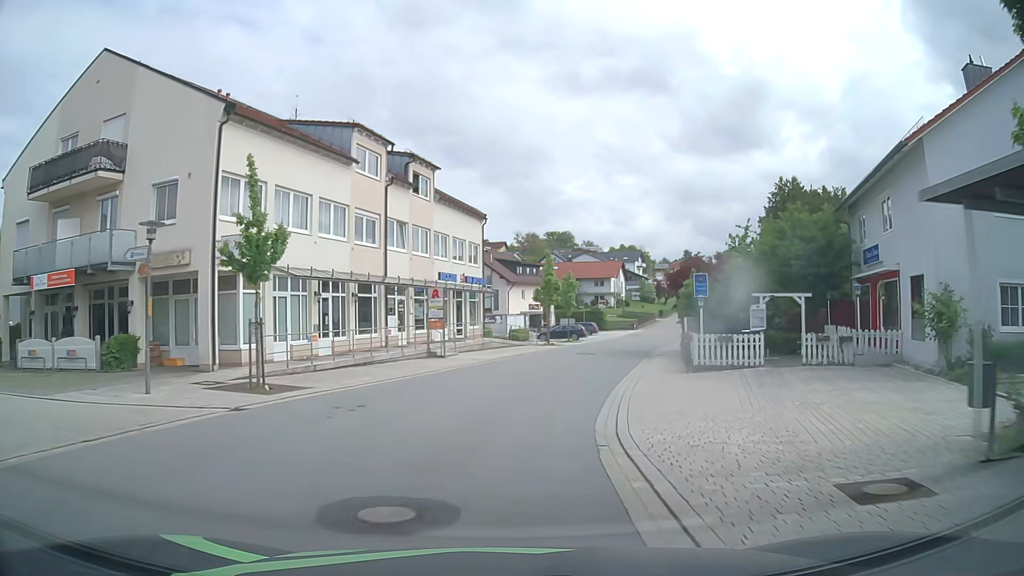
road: tertiary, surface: asphalt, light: Day
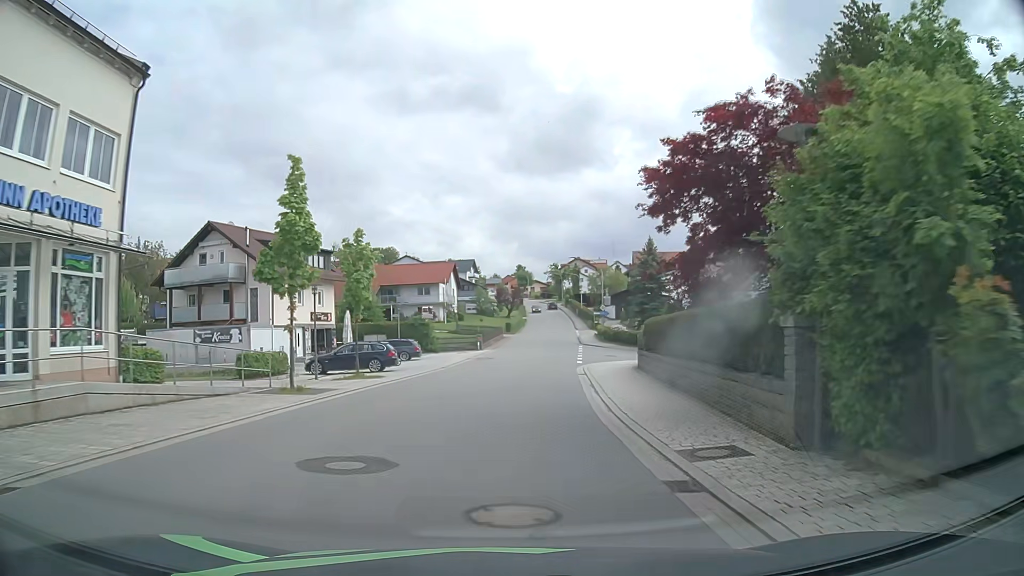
(+3.4, +28.1) m; +14°
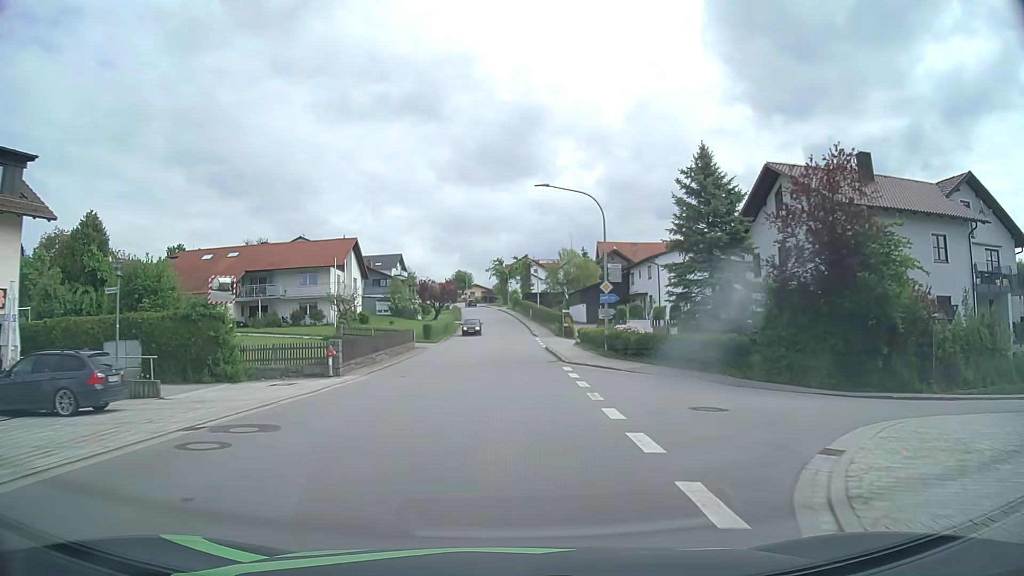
(+1.5, +30.3) m; +5°
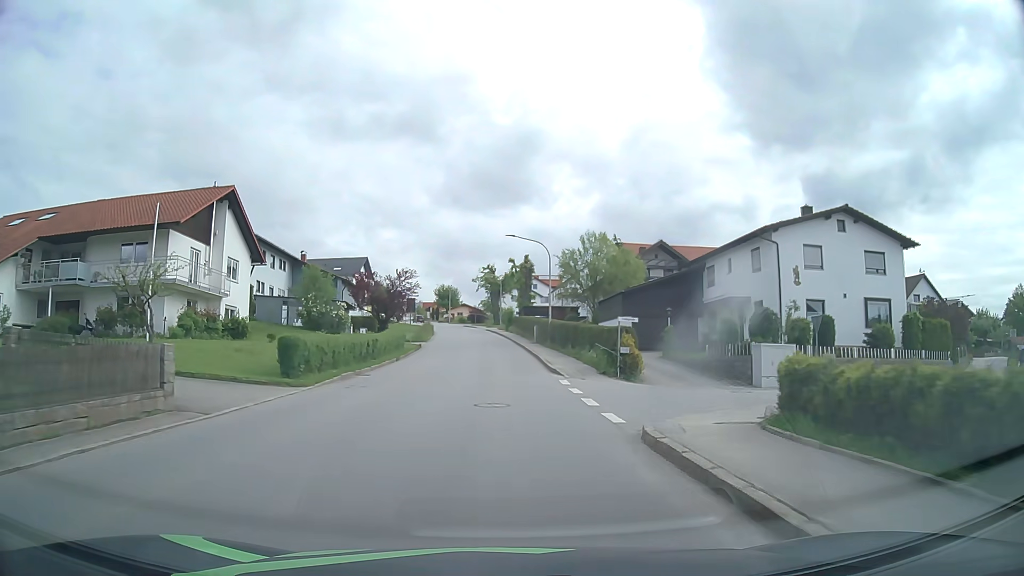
(+0.2, +30.3) m; +1°
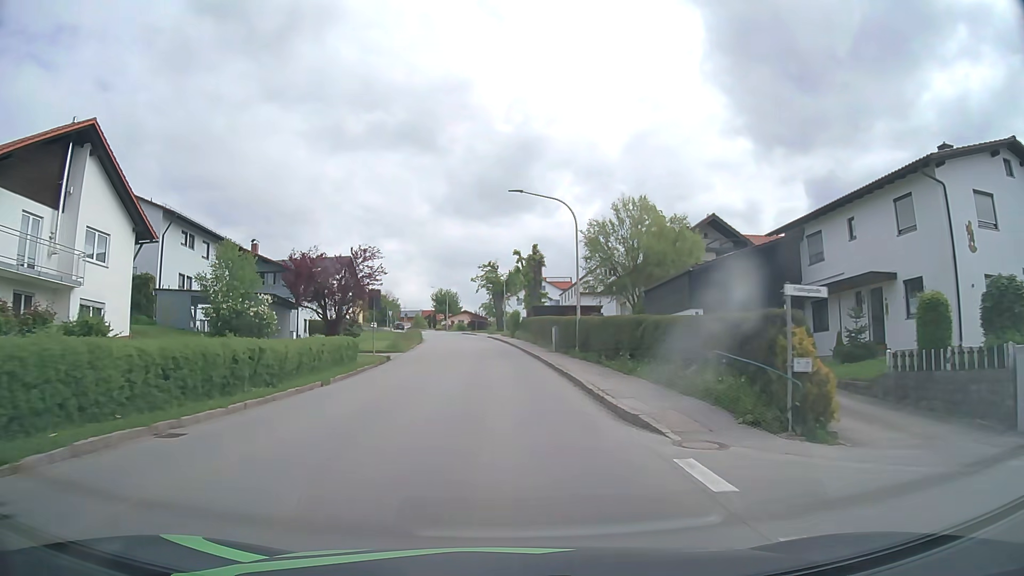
(0.0, +14.9) m; 0°
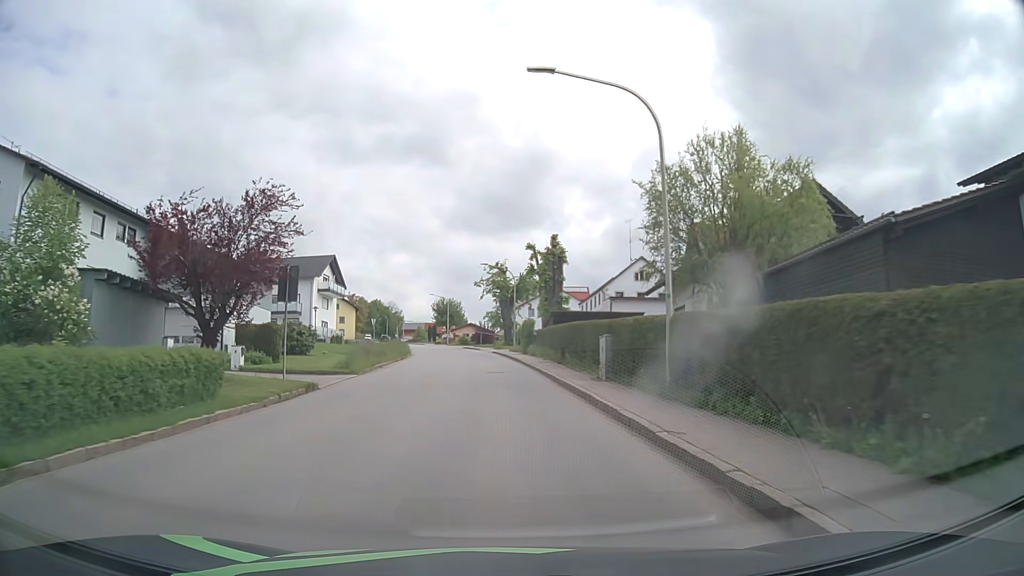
(-0.1, +14.8) m; 0°
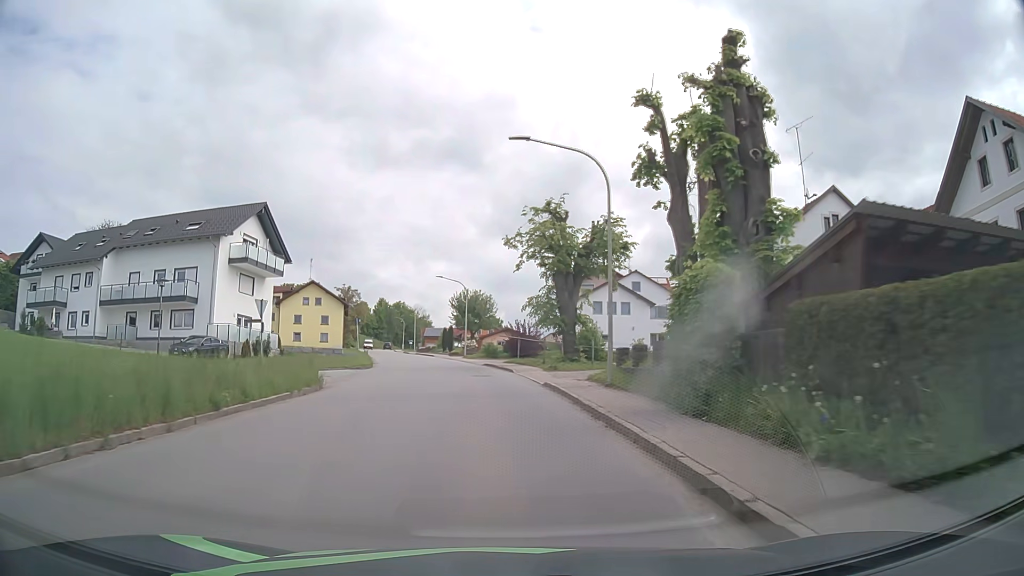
(-1.1, +37.0) m; -4°
